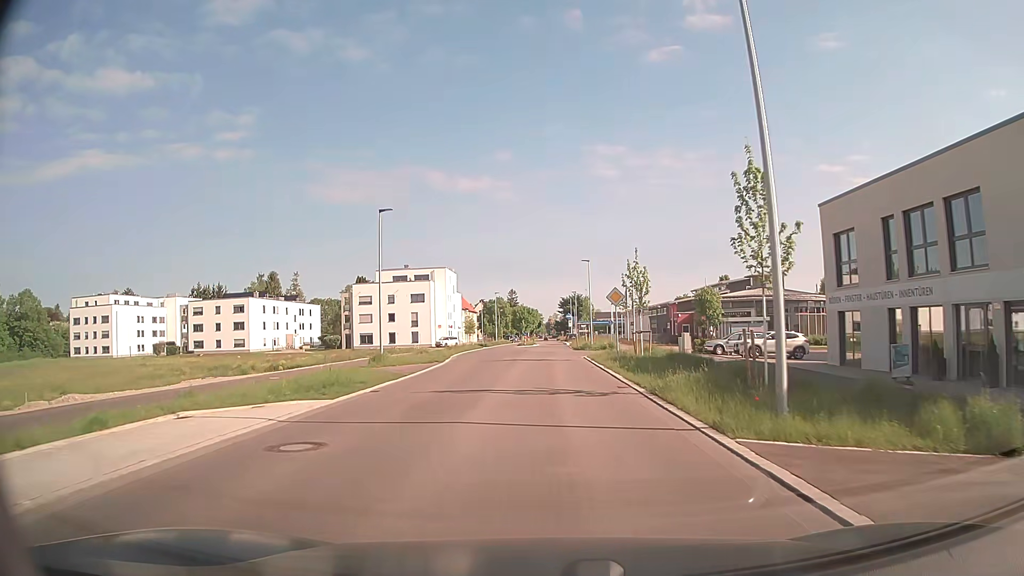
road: secondary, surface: asphalt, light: Day
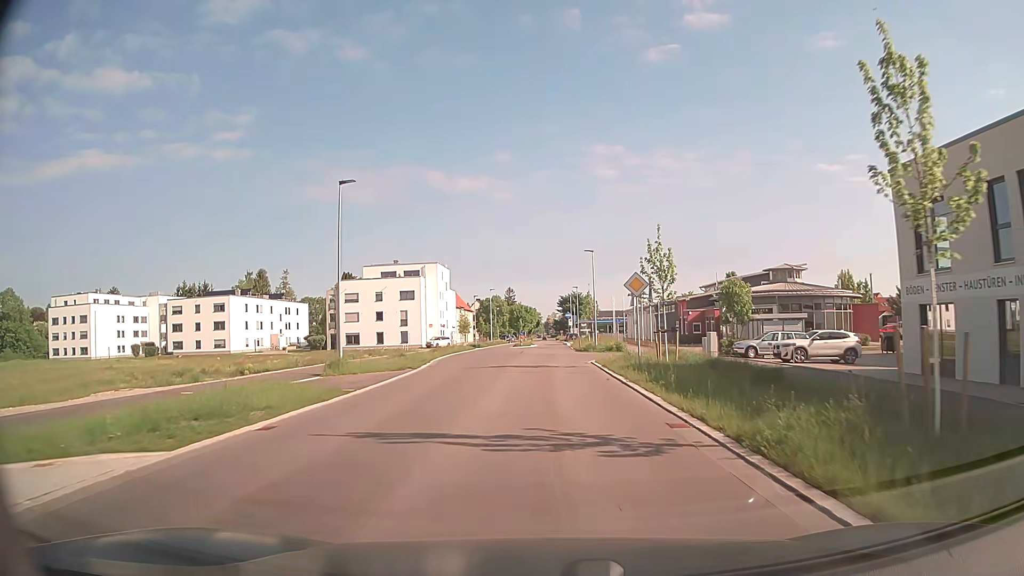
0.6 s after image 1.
(0.0, +7.0) m; 0°
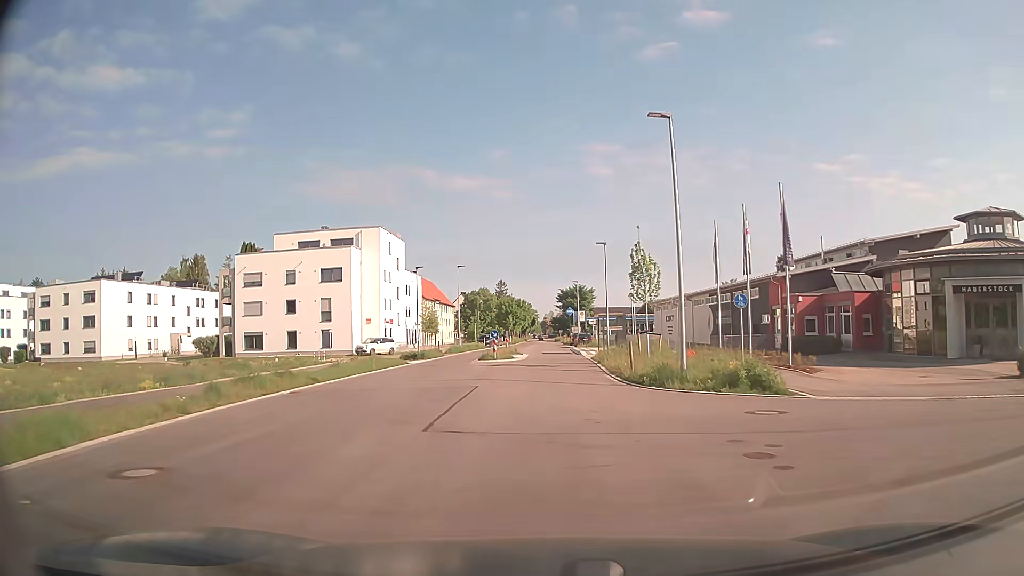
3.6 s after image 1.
(0.0, +34.6) m; 0°
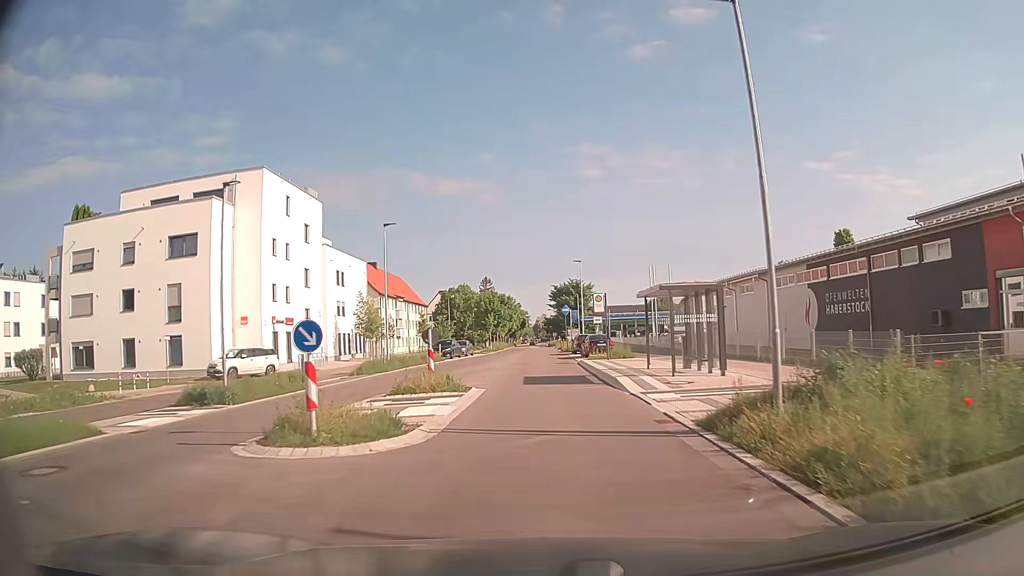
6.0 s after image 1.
(+0.2, +26.9) m; +1°
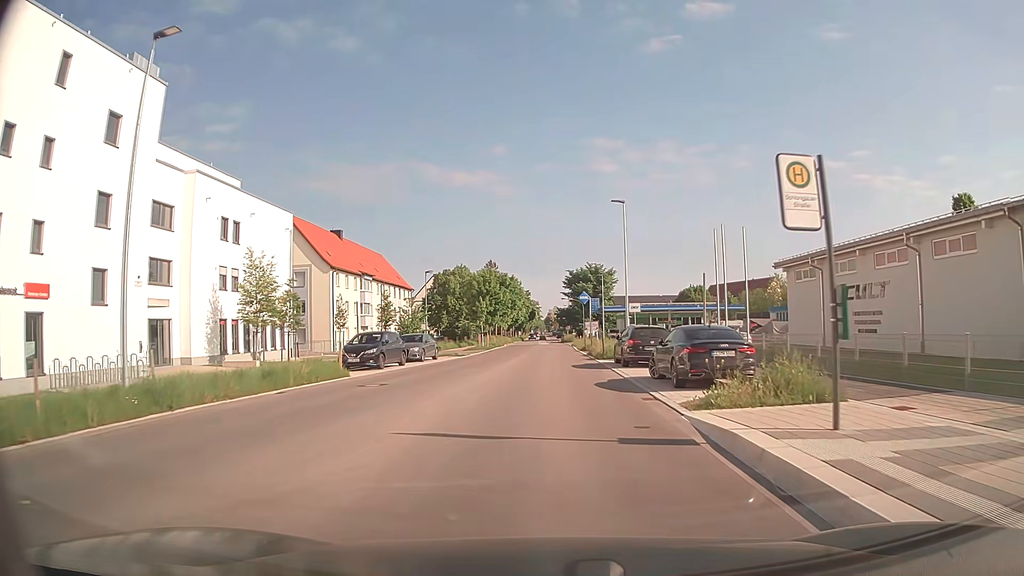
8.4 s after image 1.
(-0.1, +25.8) m; -1°
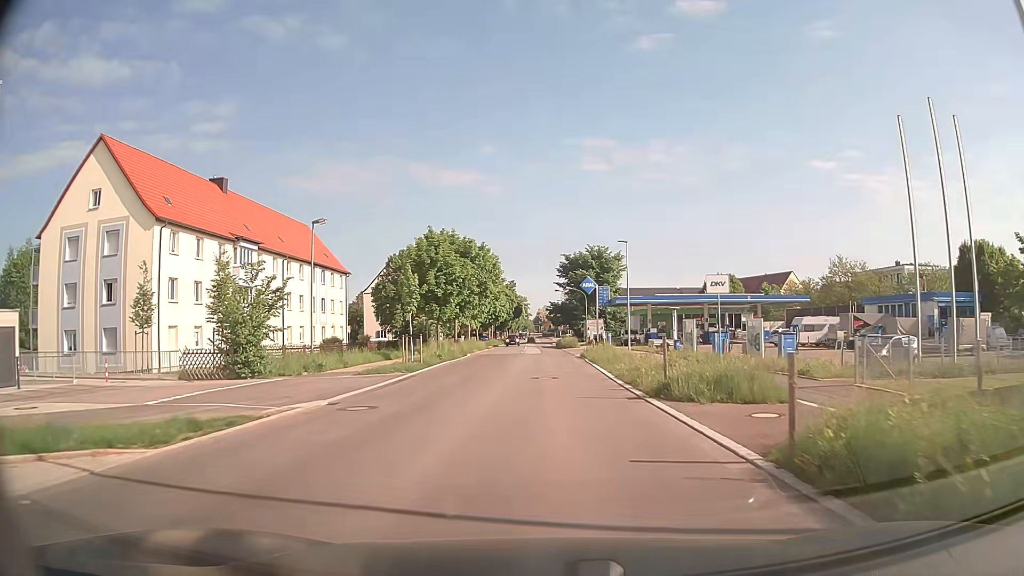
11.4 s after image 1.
(0.0, +31.3) m; +1°
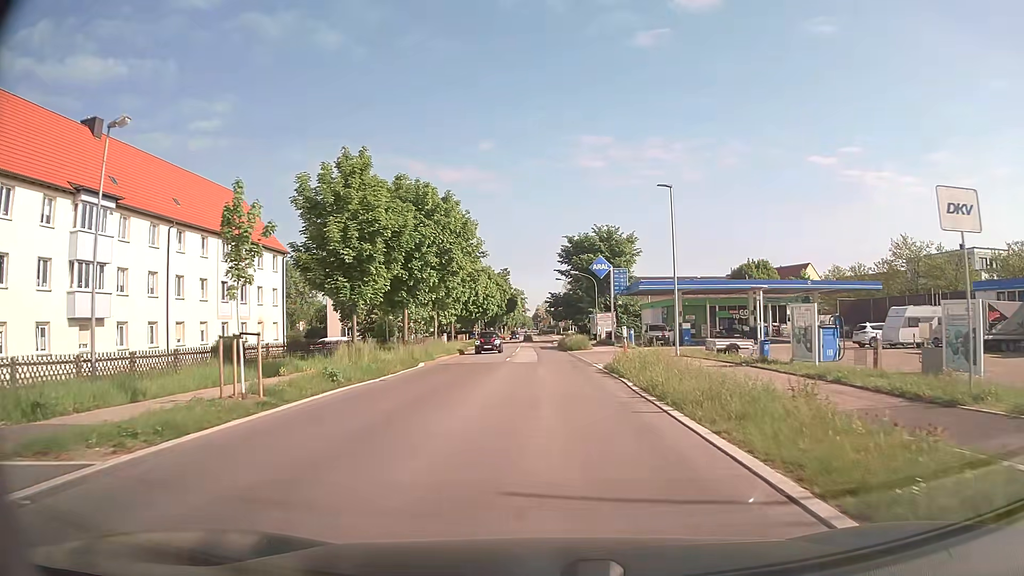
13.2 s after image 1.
(+0.1, +18.7) m; 0°
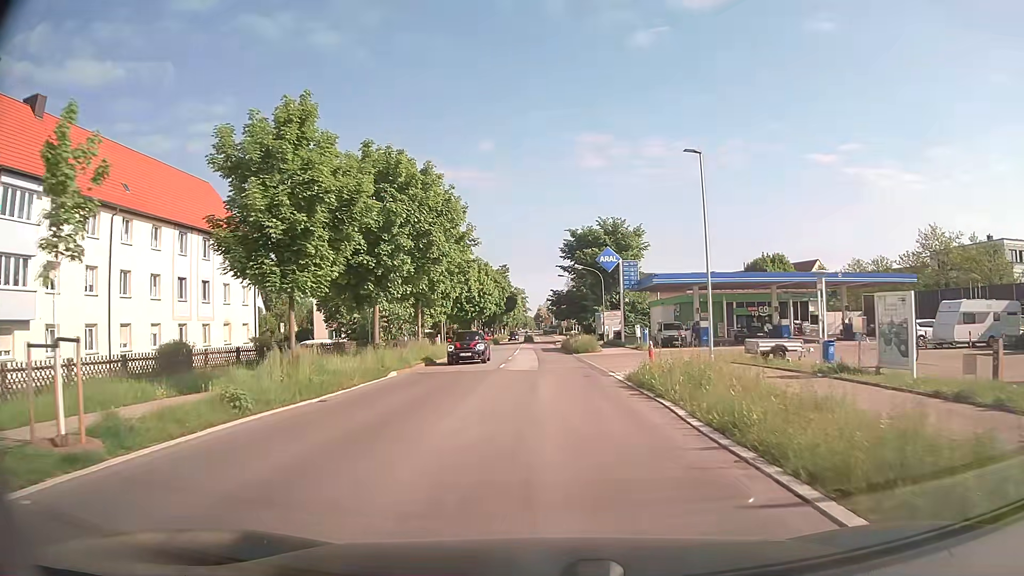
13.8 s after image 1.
(0.0, +6.3) m; 0°
(0, +10) (0, +20) (0, +30) (0, +40) (0, +50) (-1, +60) (-1, +70) (-1, +80) (0, +90) (0, +100) m
